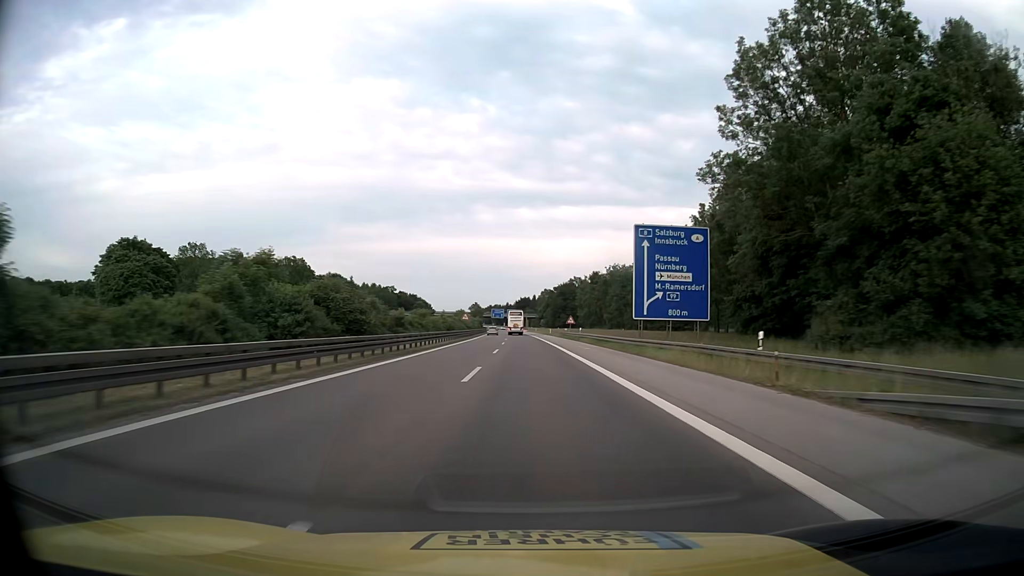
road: motorway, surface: asphalt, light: Day
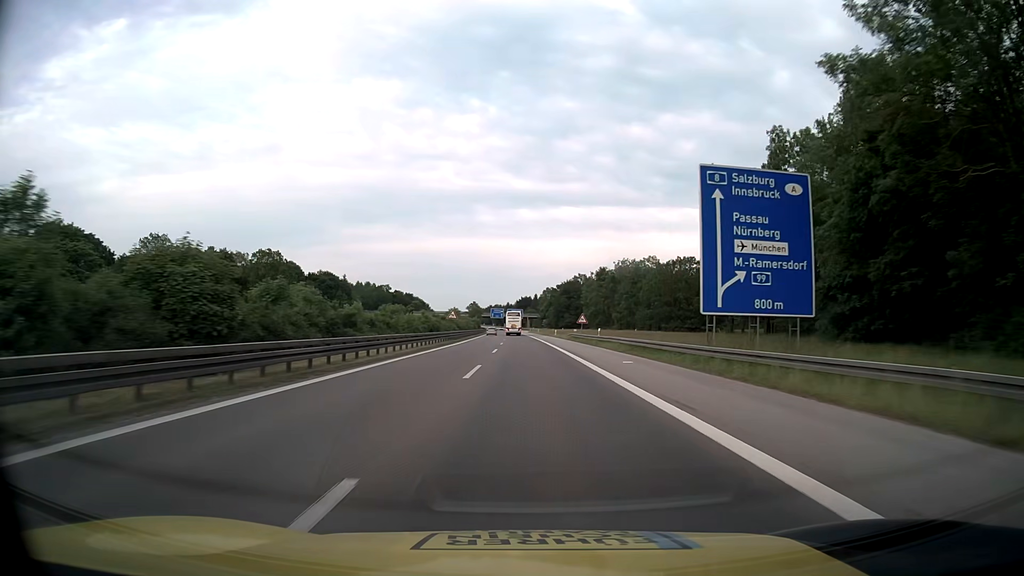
(0.0, +16.8) m; 0°
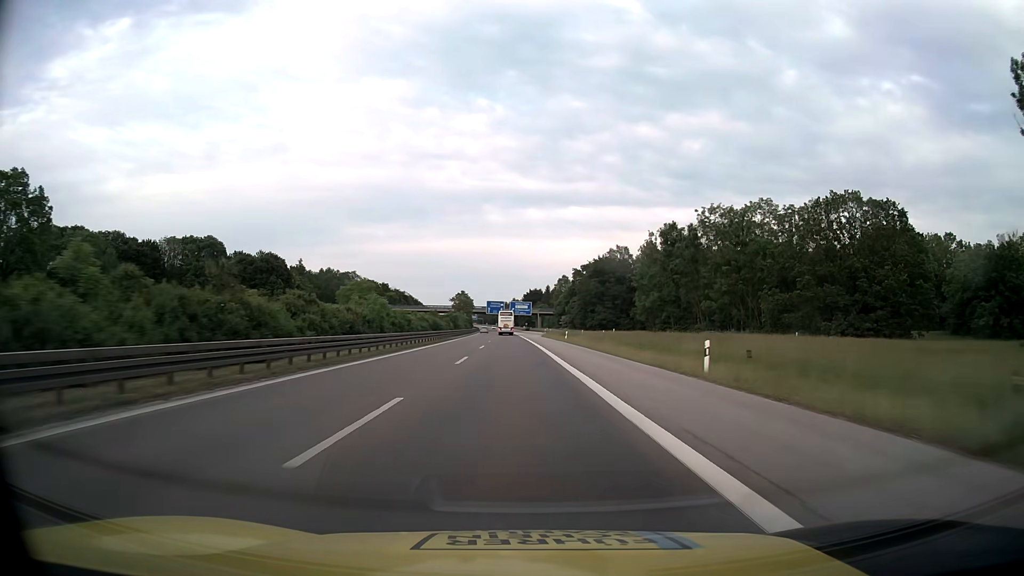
(-0.6, +84.0) m; -1°
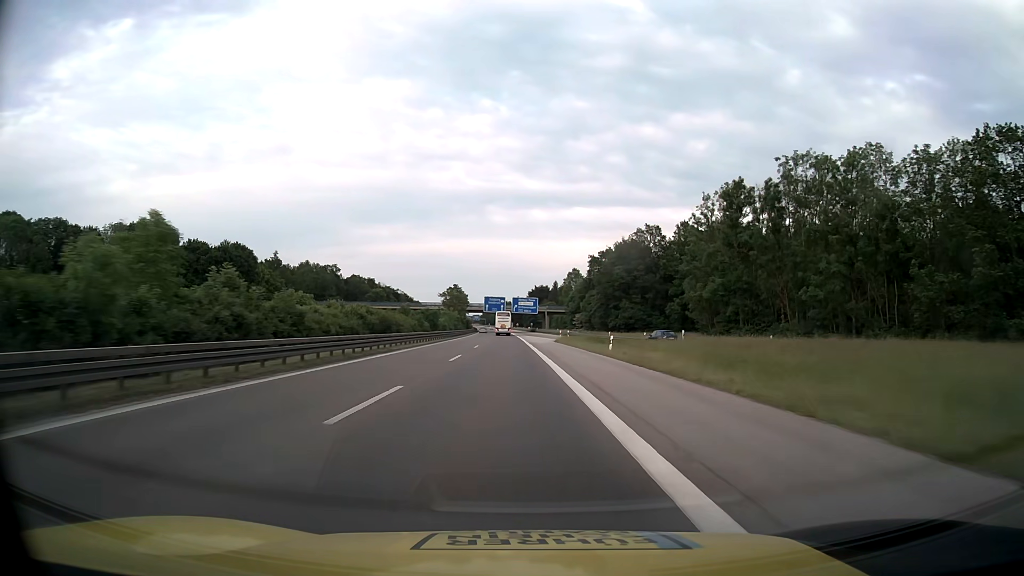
(-0.1, +33.6) m; 0°
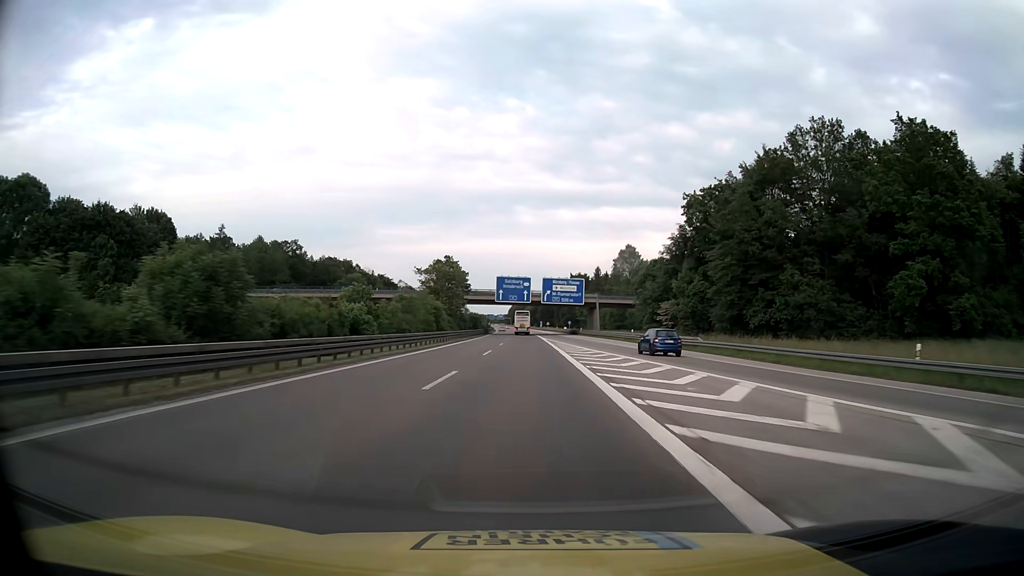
(-1.6, +67.2) m; -2°
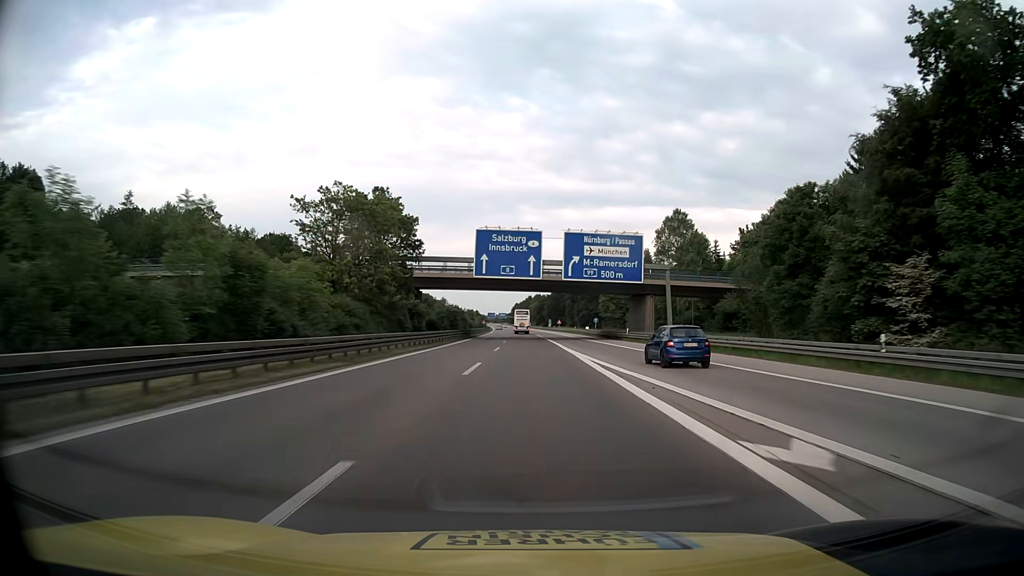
(-0.3, +50.4) m; -1°
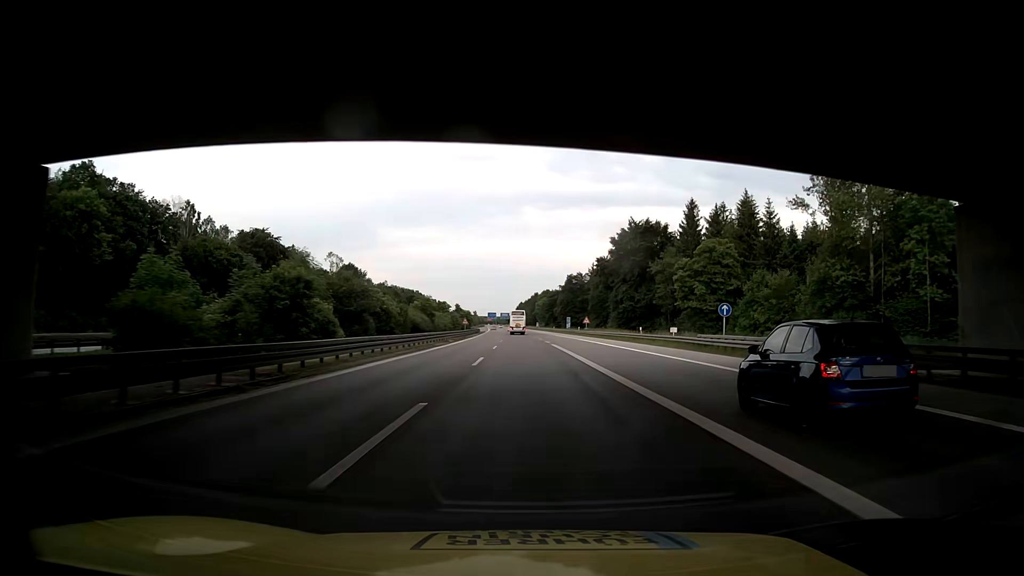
(0.0, +67.1) m; 0°
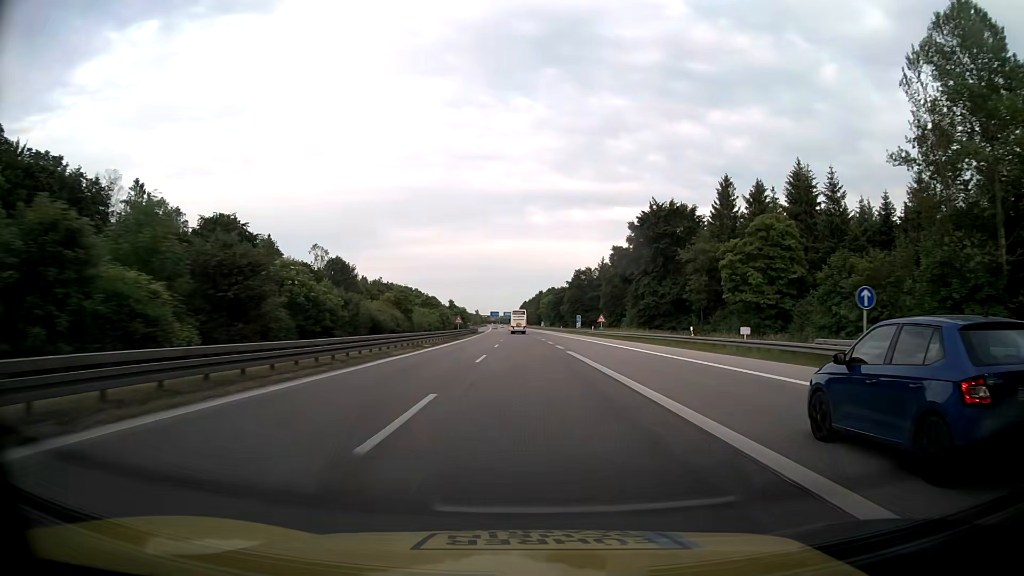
(-0.1, +16.7) m; -1°
(0, +10) (0, +20) (0, +30) (0, +40) (0, +50) (0, +60) (0, +70) (-1, +80) (-1, +90) (-1, +100) m
